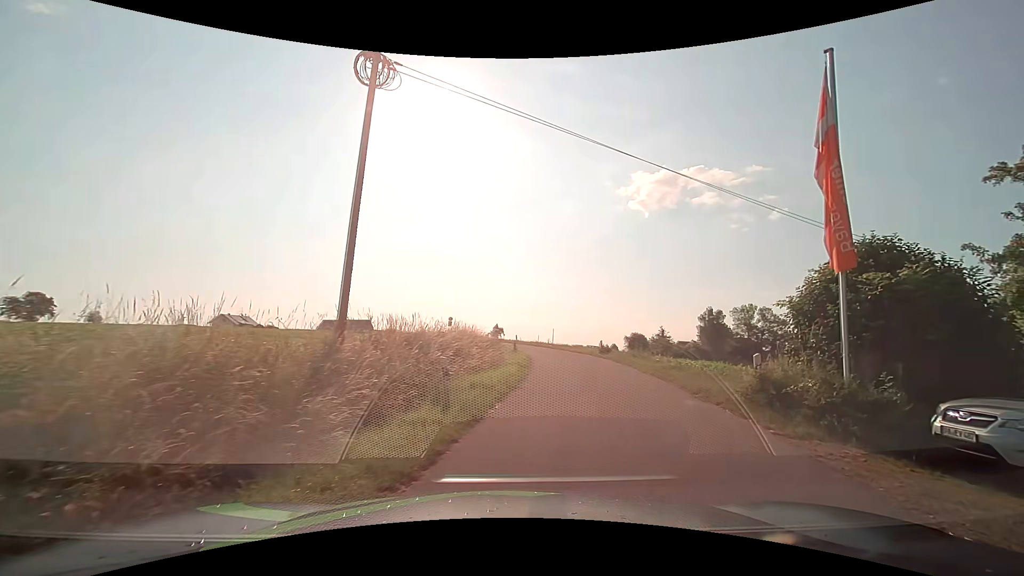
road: unclassified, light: Day
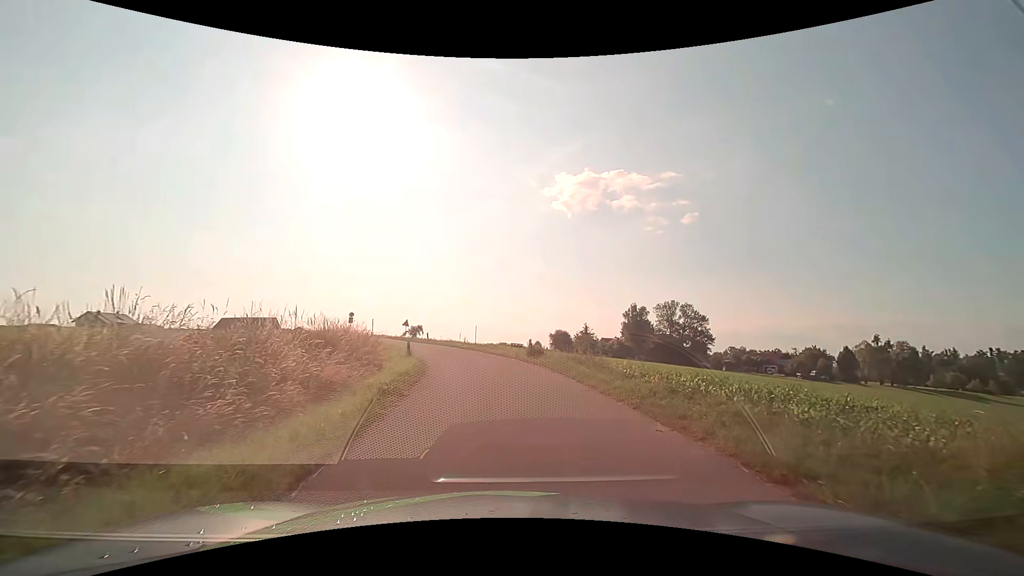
(+1.0, +9.4) m; +7°
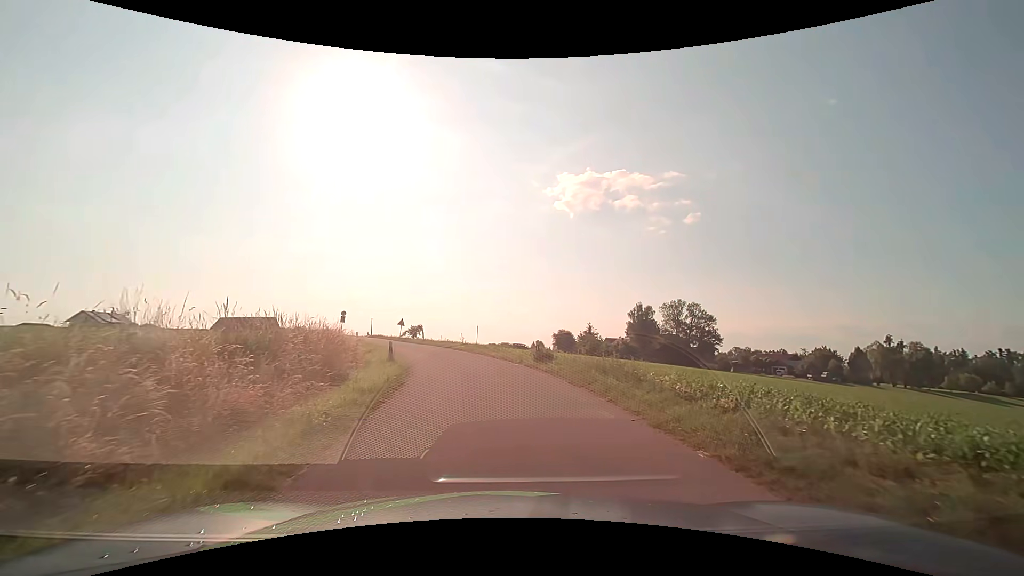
(0.0, +4.0) m; 0°
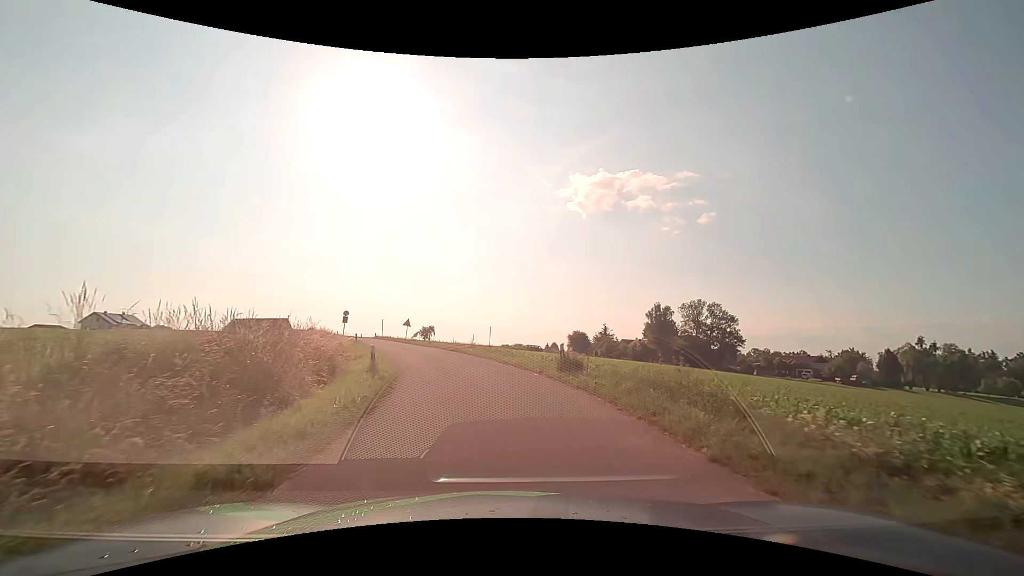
(-0.1, +4.4) m; -2°
